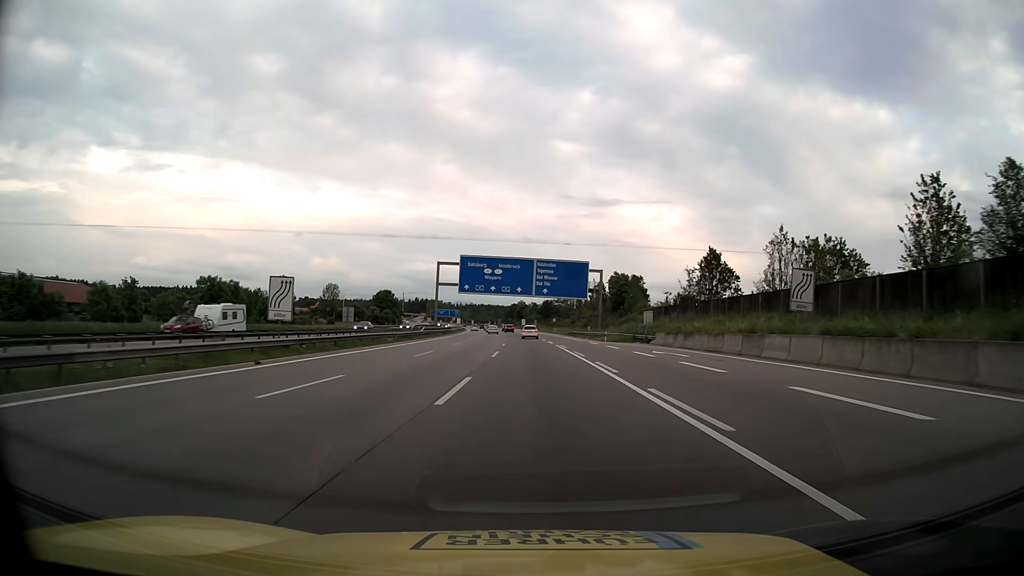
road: motorway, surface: asphalt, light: Day
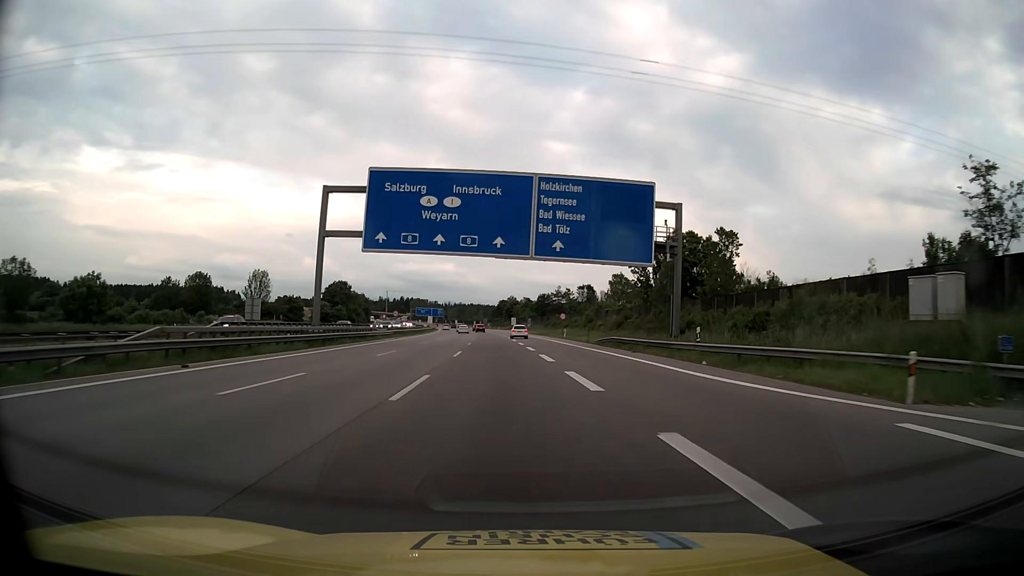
(+0.2, +54.3) m; +1°
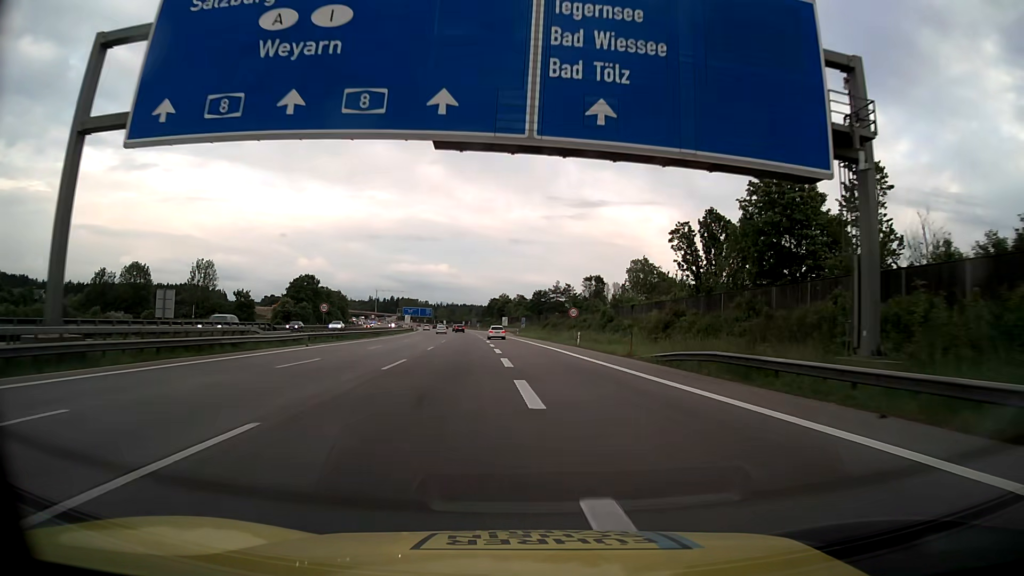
(+0.2, +27.1) m; +1°
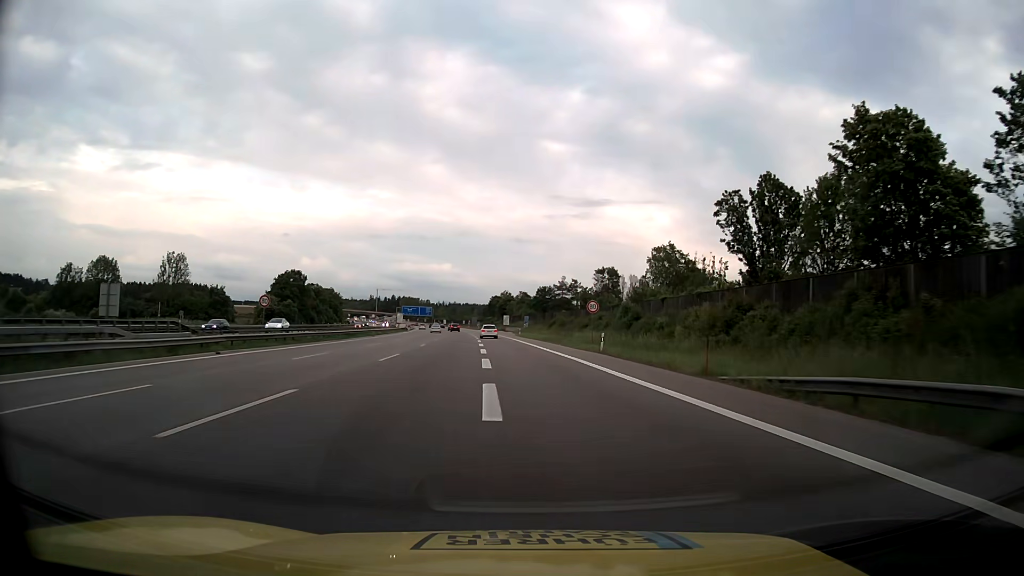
(0.0, +13.6) m; 0°
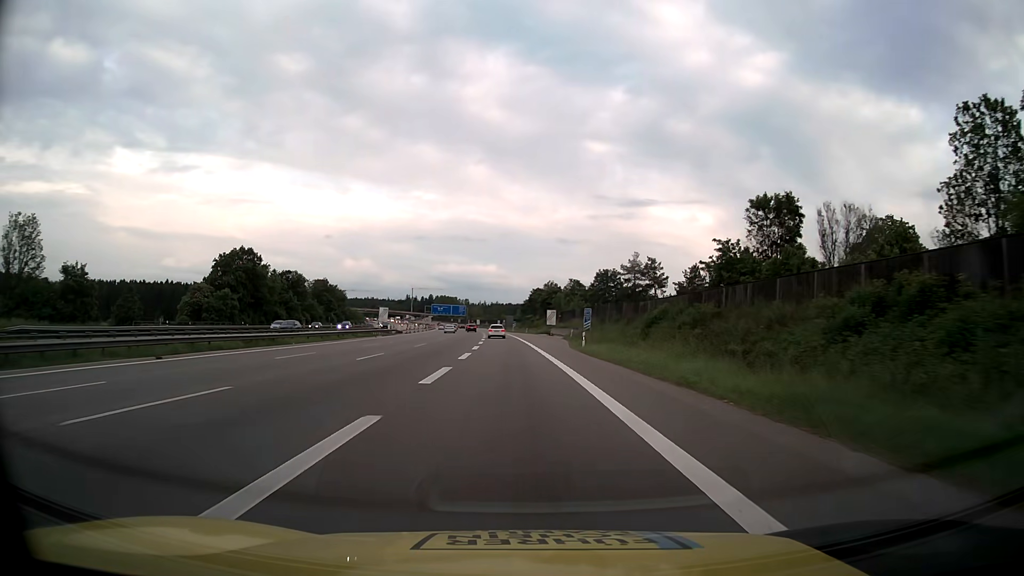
(-1.6, +54.1) m; -4°
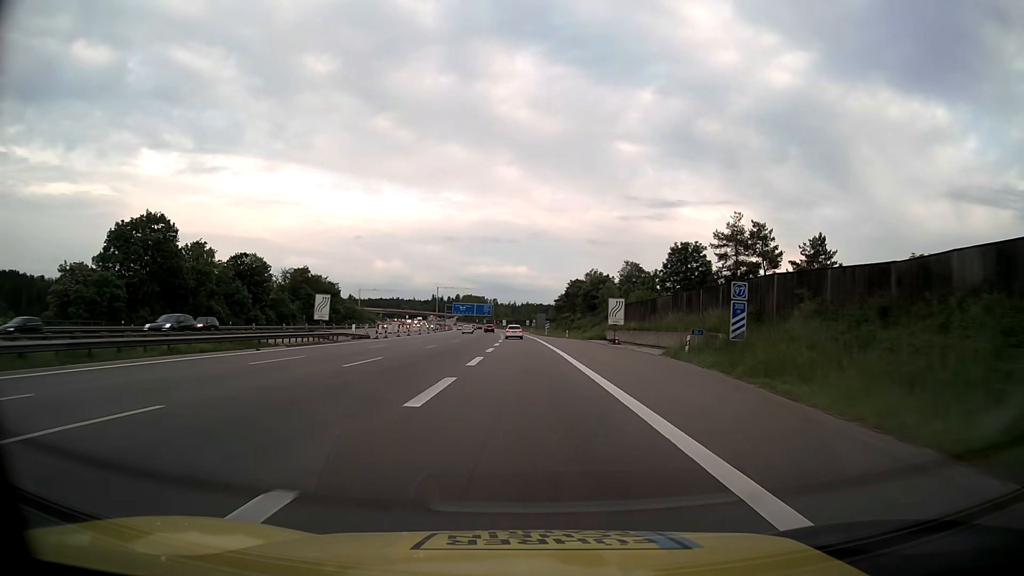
(-1.1, +40.6) m; -3°
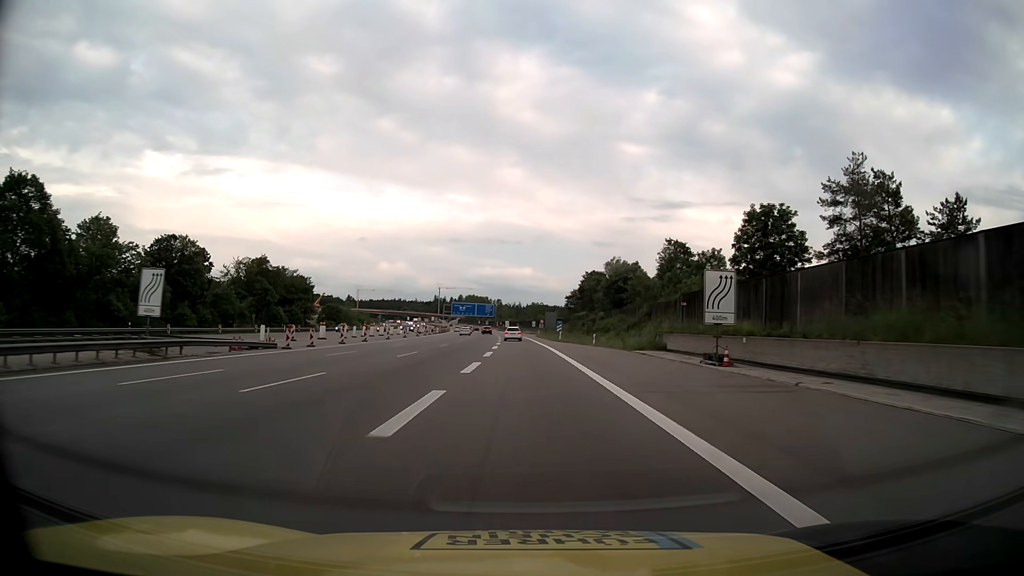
(-0.1, +27.1) m; 0°
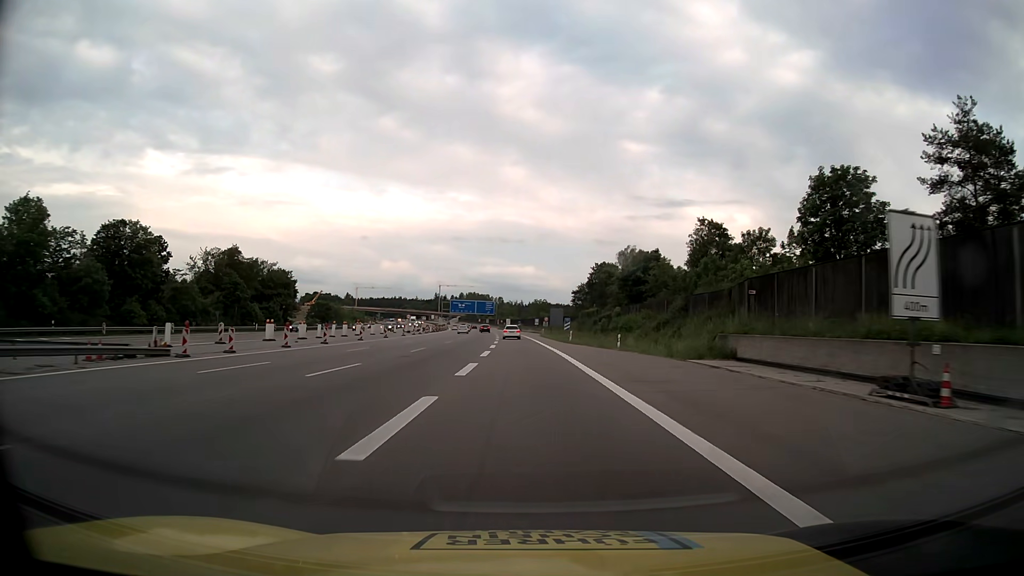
(0.0, +13.5) m; 0°
(0, +10) (0, +20) (0, +30) (0, +40) (0, +50) (0, +60) (-1, +70) (-1, +80) (-1, +90) (-2, +100) m
